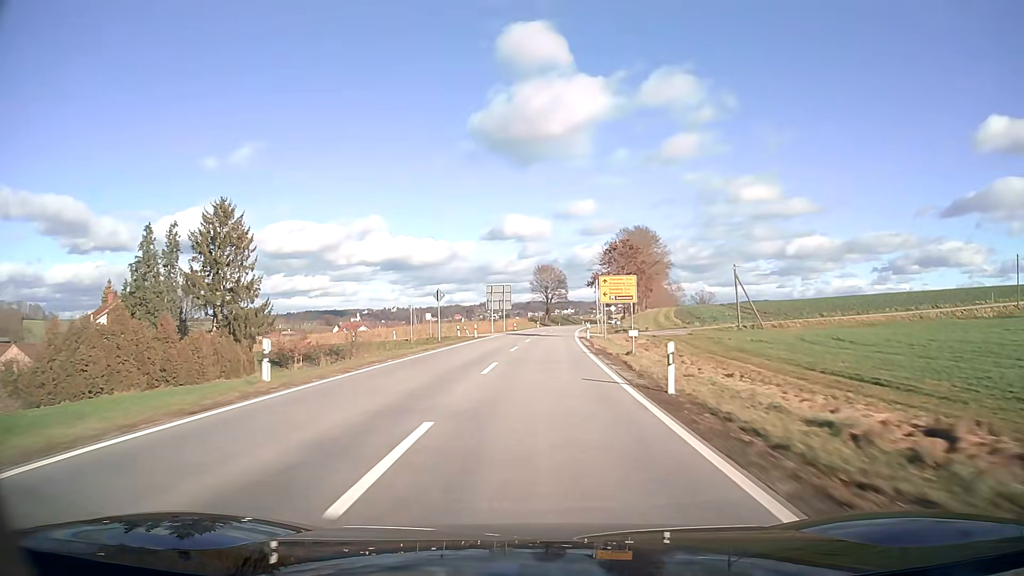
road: secondary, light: Day
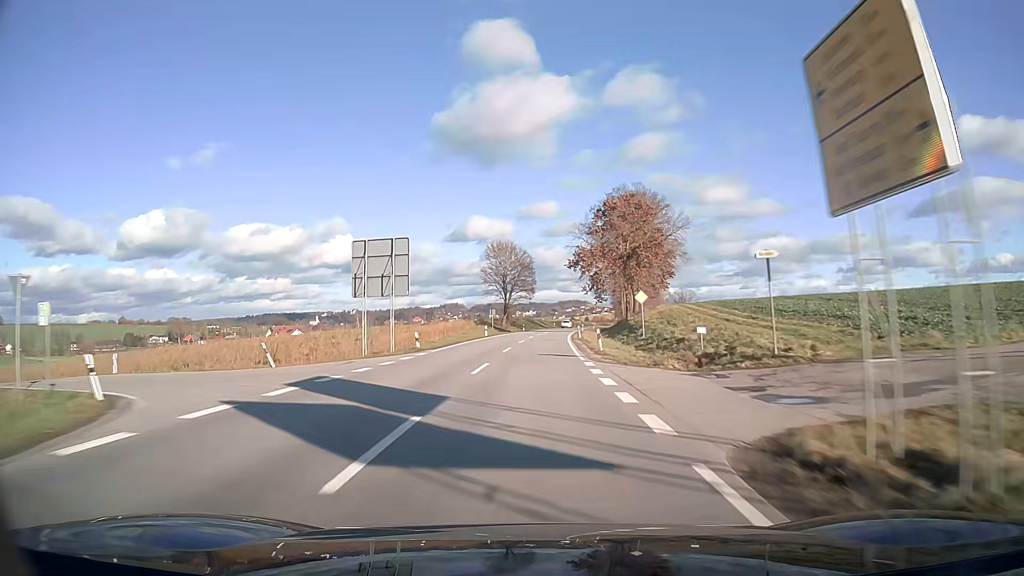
(+1.4, +47.3) m; +3°
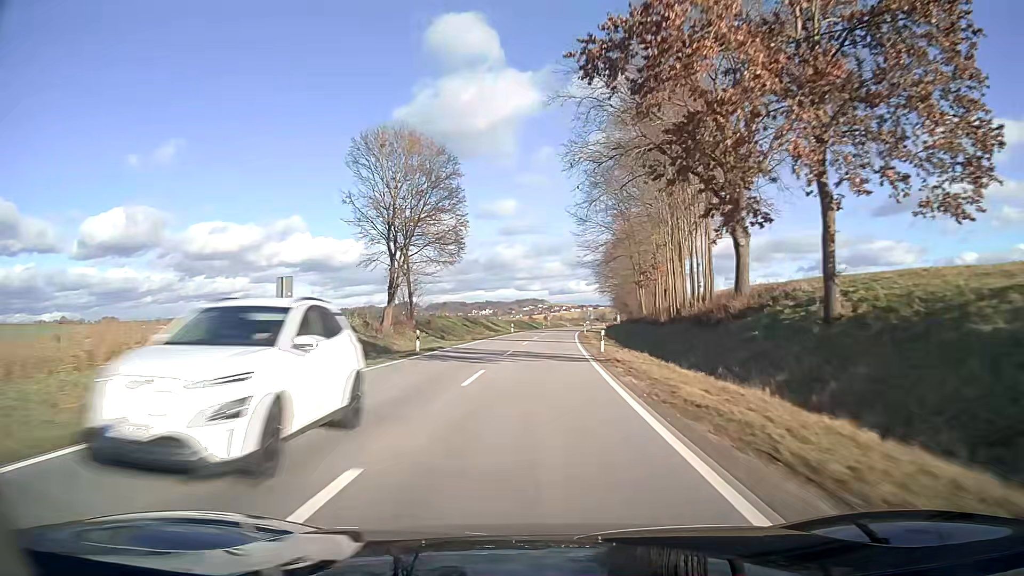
(+2.0, +63.2) m; +4°
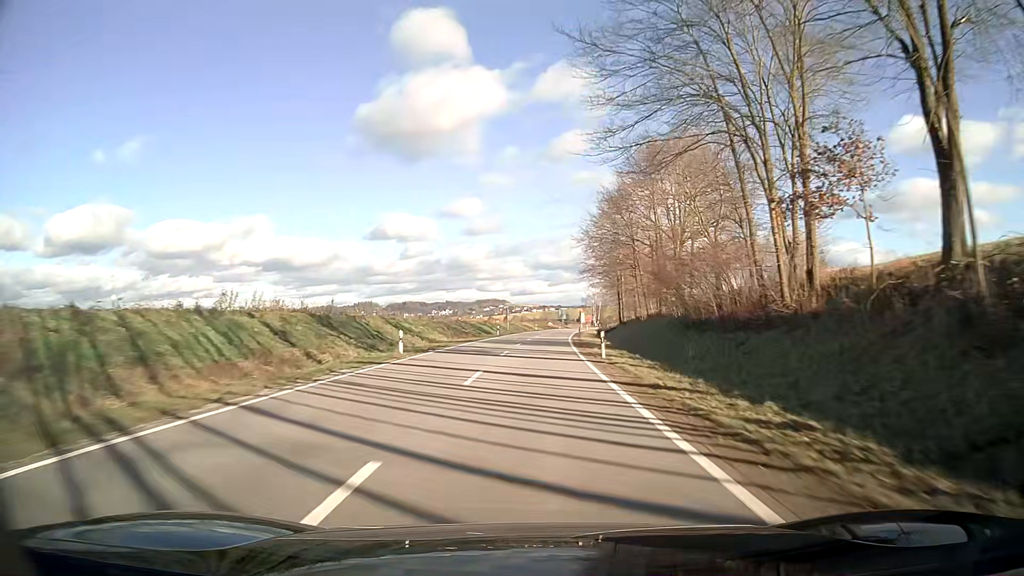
(+1.4, +47.4) m; +3°
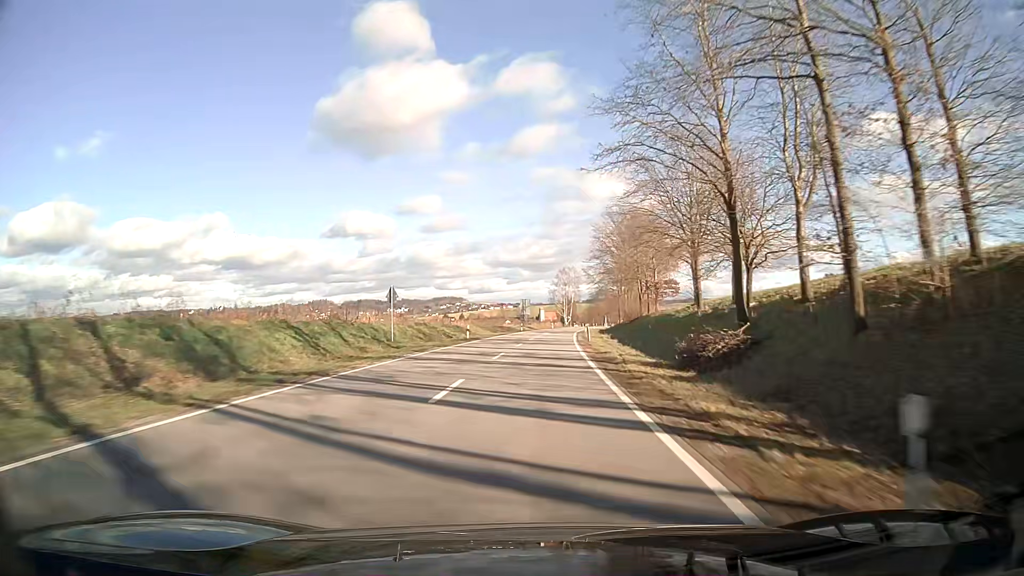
(+2.0, +63.4) m; +4°
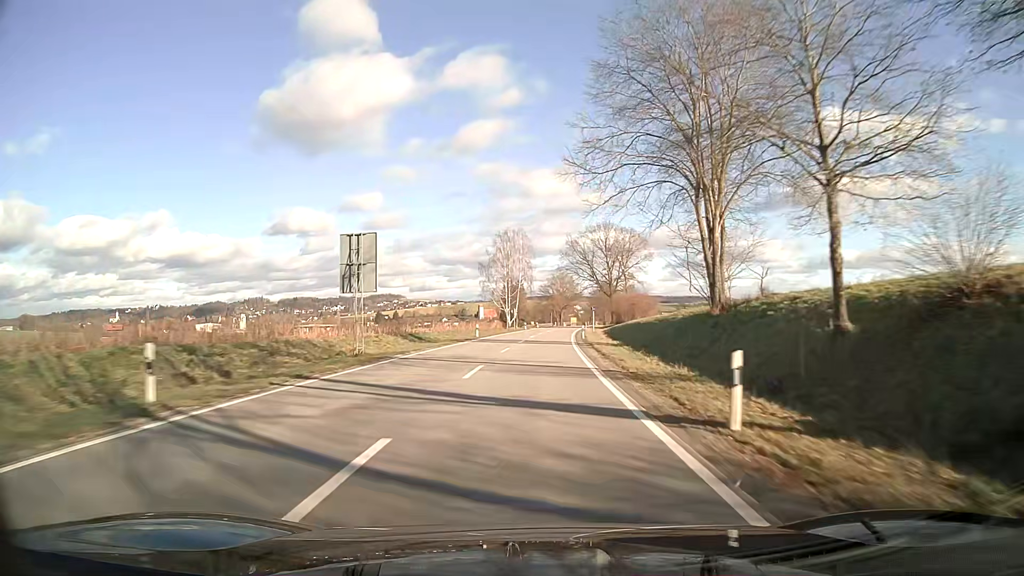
(+3.4, +79.2) m; +5°
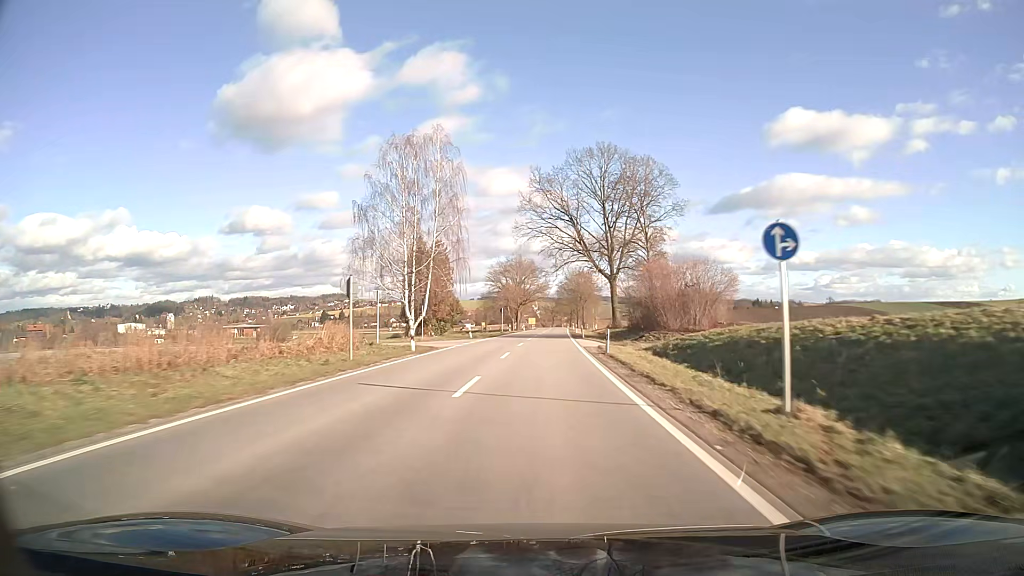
(+2.0, +63.4) m; +4°
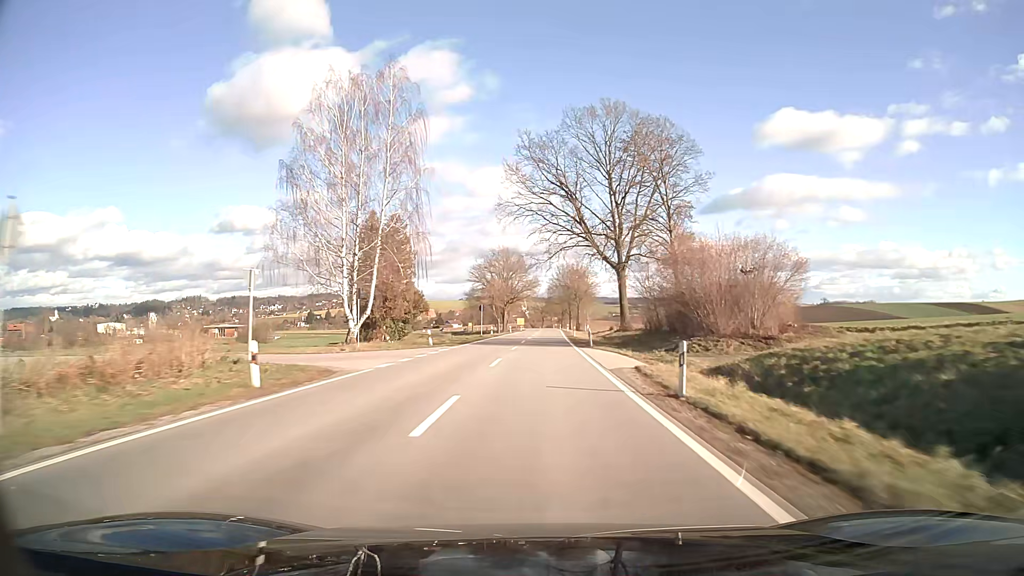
(+0.1, +15.8) m; +1°
